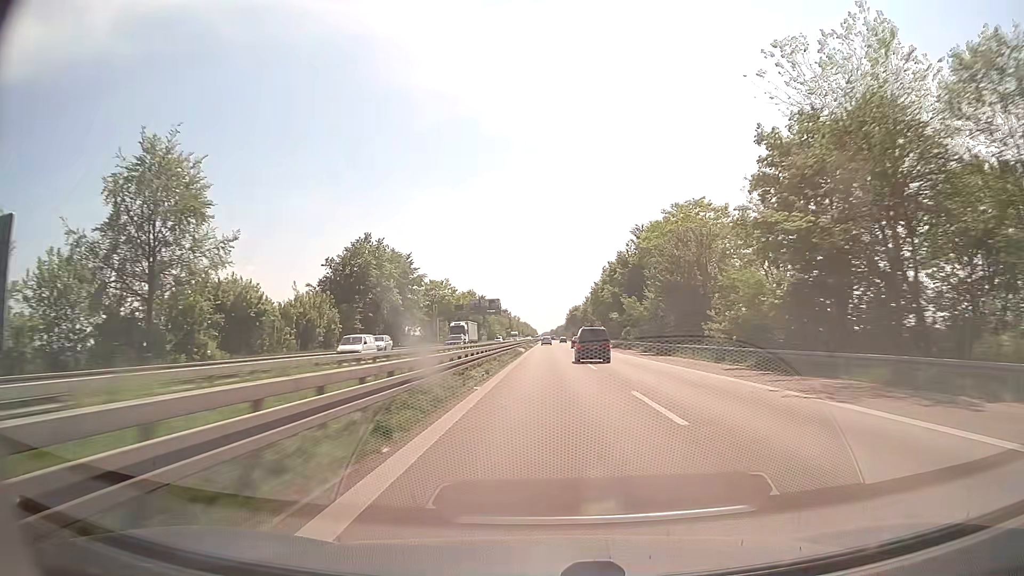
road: trunk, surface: asphalt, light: Day
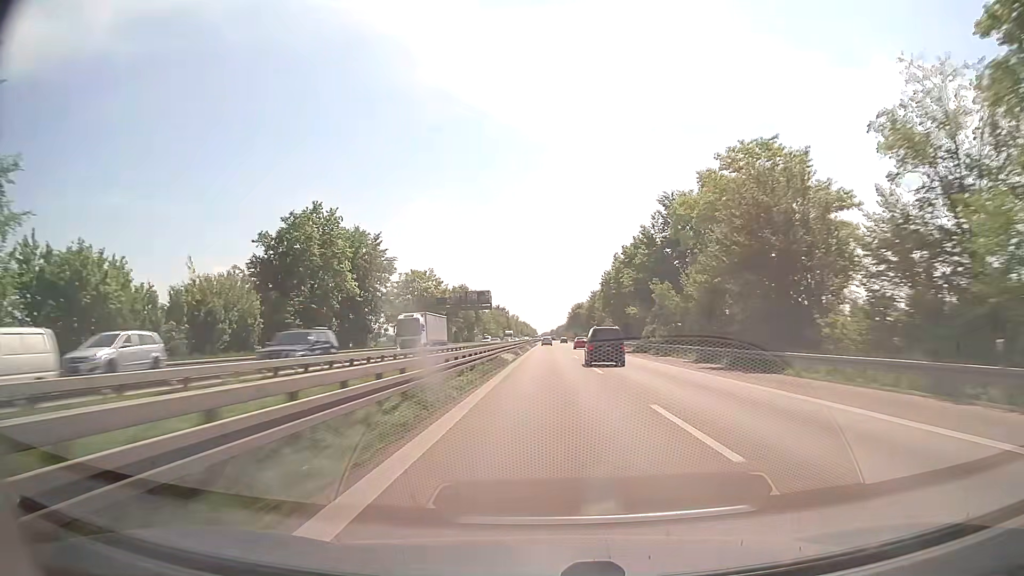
(0.0, +21.0) m; 0°
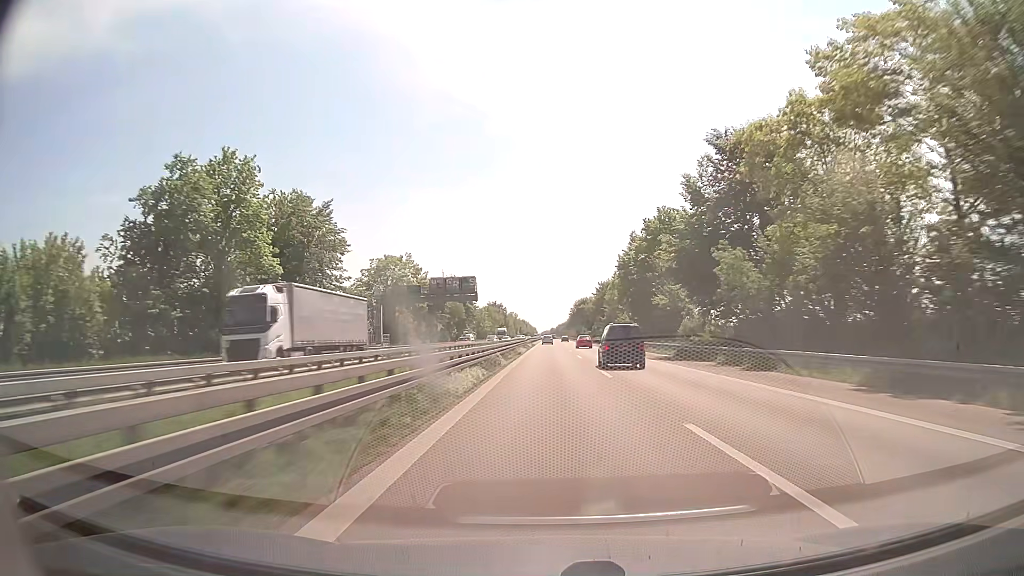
(0.0, +21.3) m; 0°
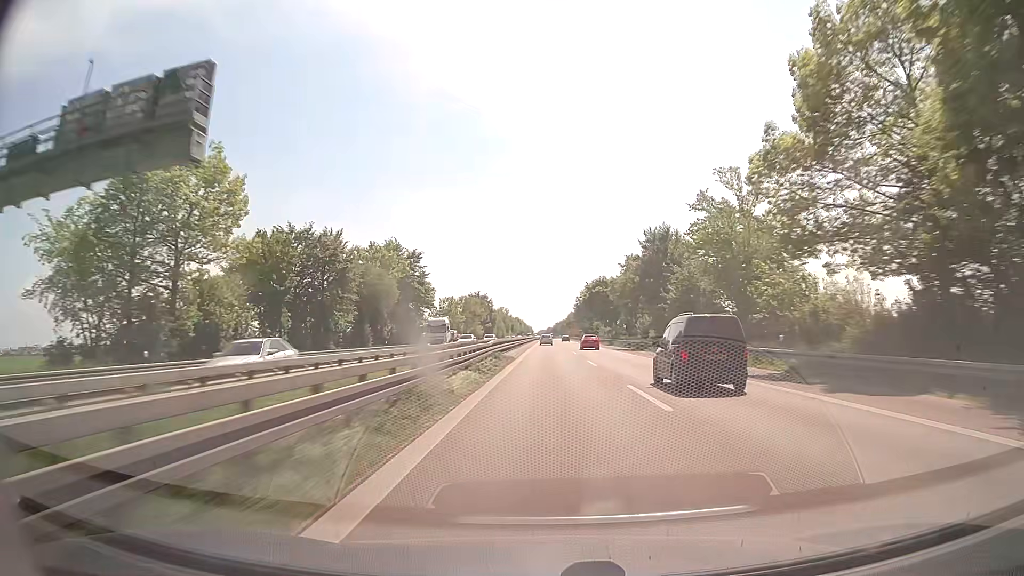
(+0.2, +64.1) m; 0°
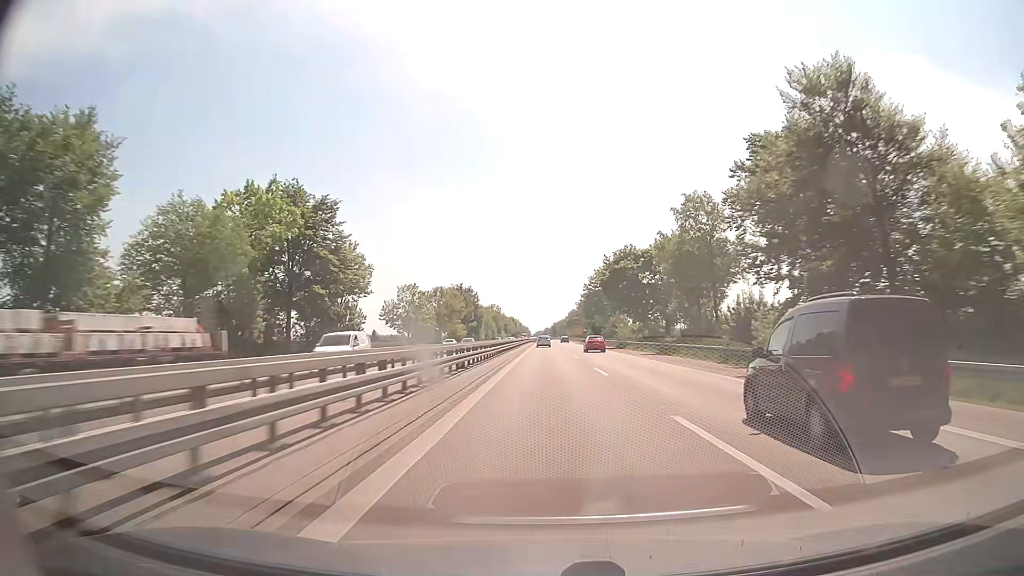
(+0.1, +42.7) m; 0°
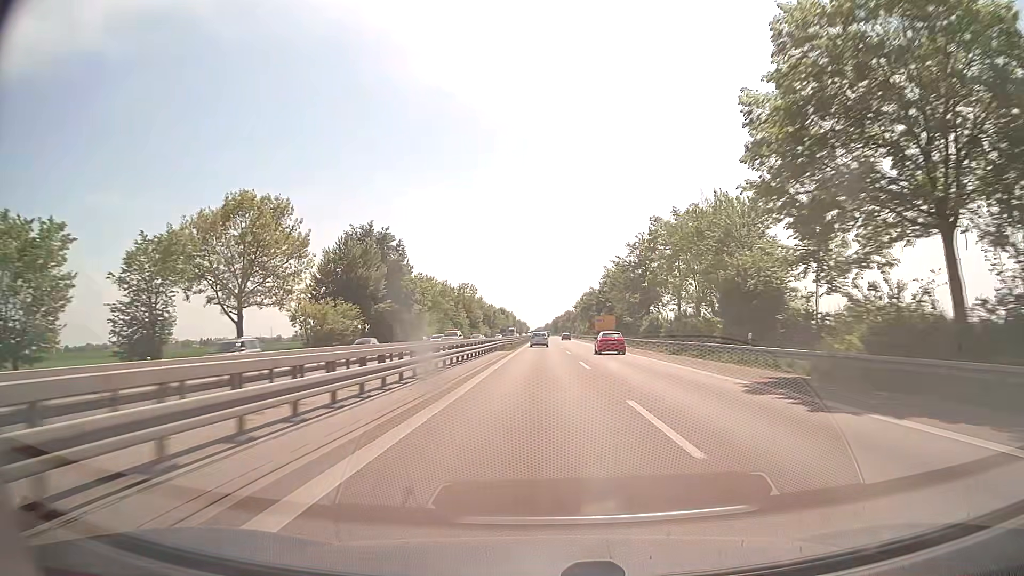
(+0.1, +105.4) m; 0°
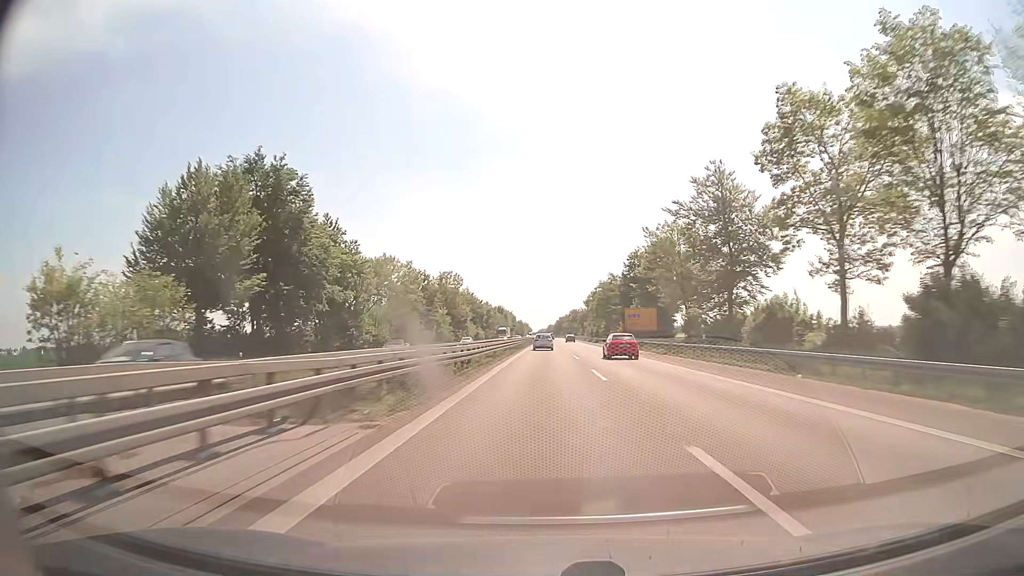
(-0.1, +41.0) m; 0°
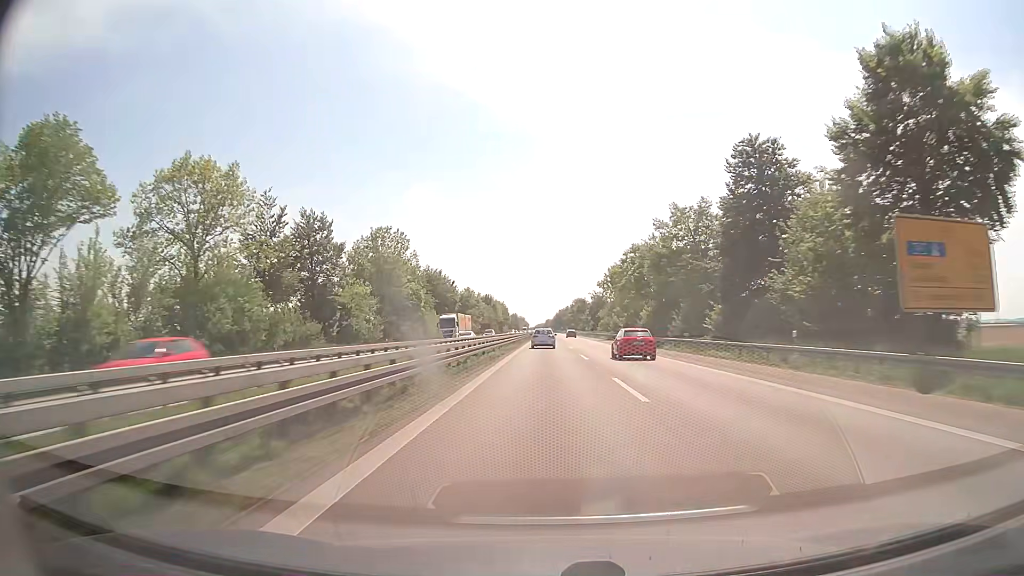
(0.0, +60.8) m; 0°
(0, +10) (0, +20) (0, +30) (0, +40) (0, +50) (0, +60) (0, +70) (0, +80) (0, +90) (0, +100) m
